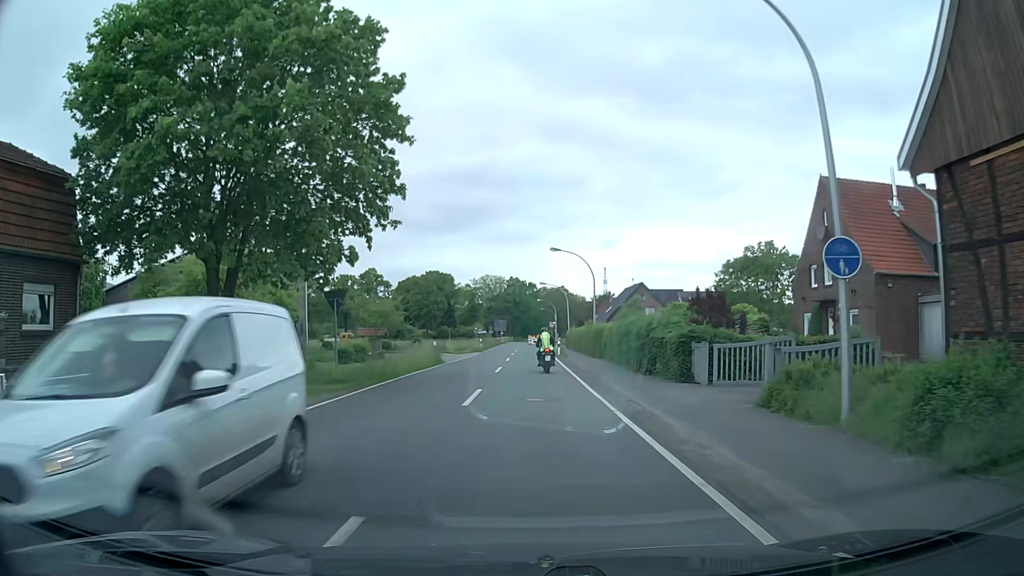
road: secondary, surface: asphalt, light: Day
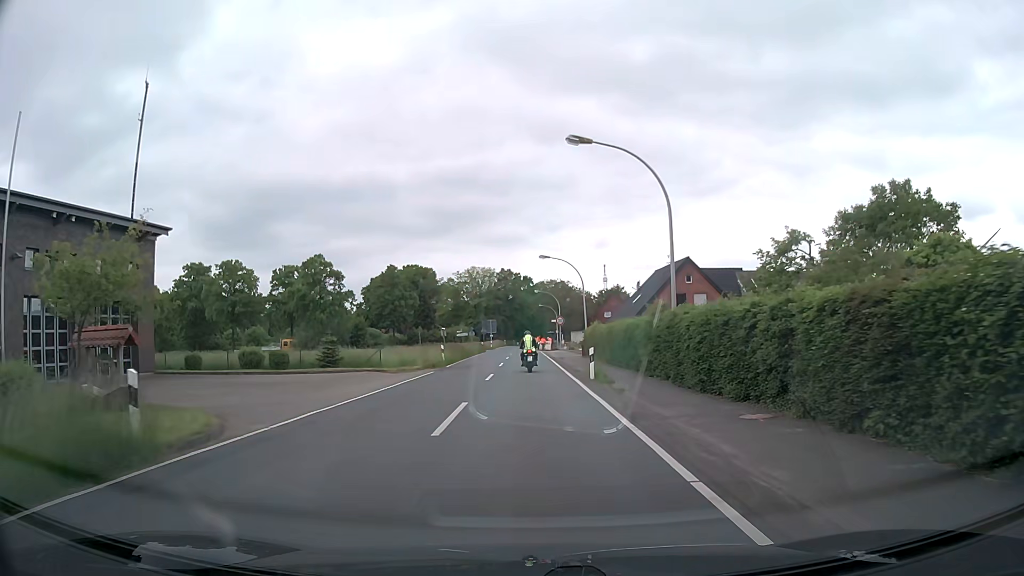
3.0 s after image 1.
(0.0, +27.6) m; 0°
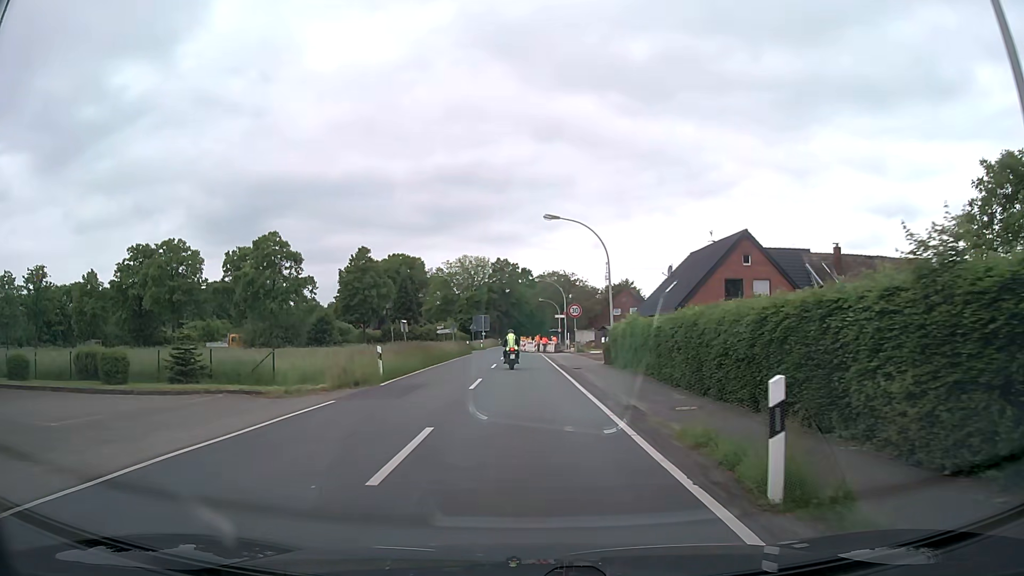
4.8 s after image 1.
(0.0, +16.3) m; 0°
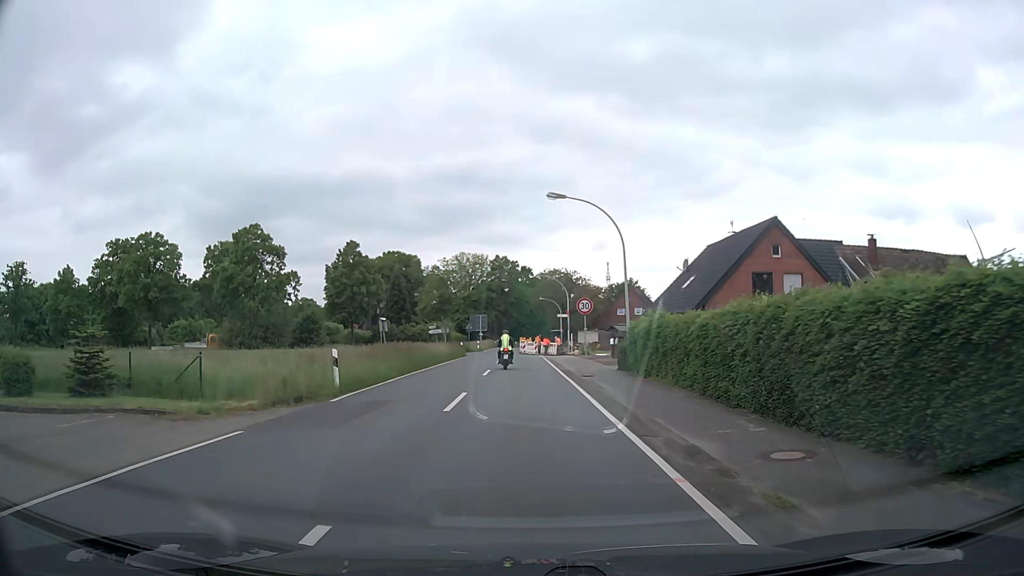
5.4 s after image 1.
(0.0, +5.4) m; 0°
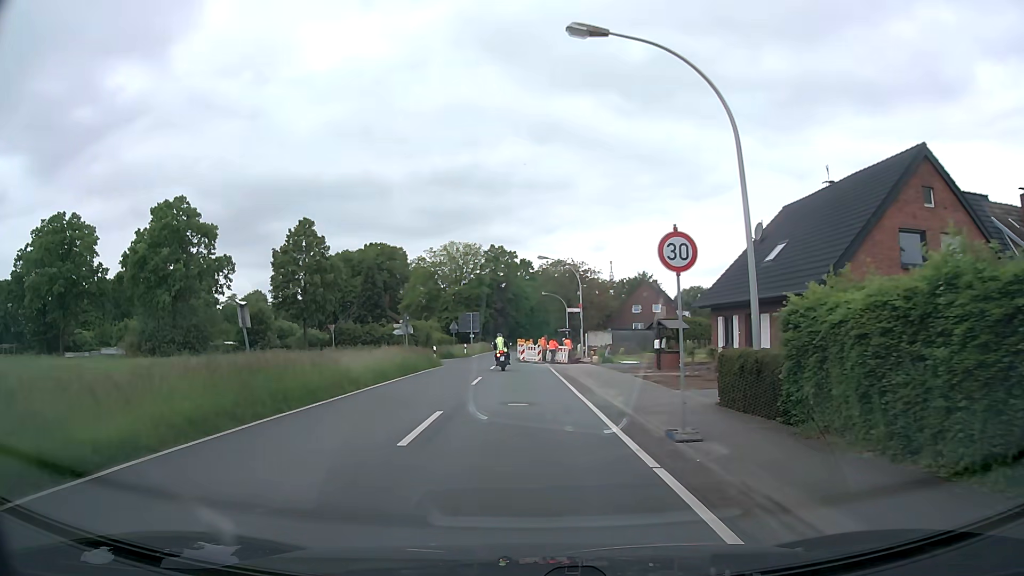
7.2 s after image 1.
(0.0, +16.2) m; +1°
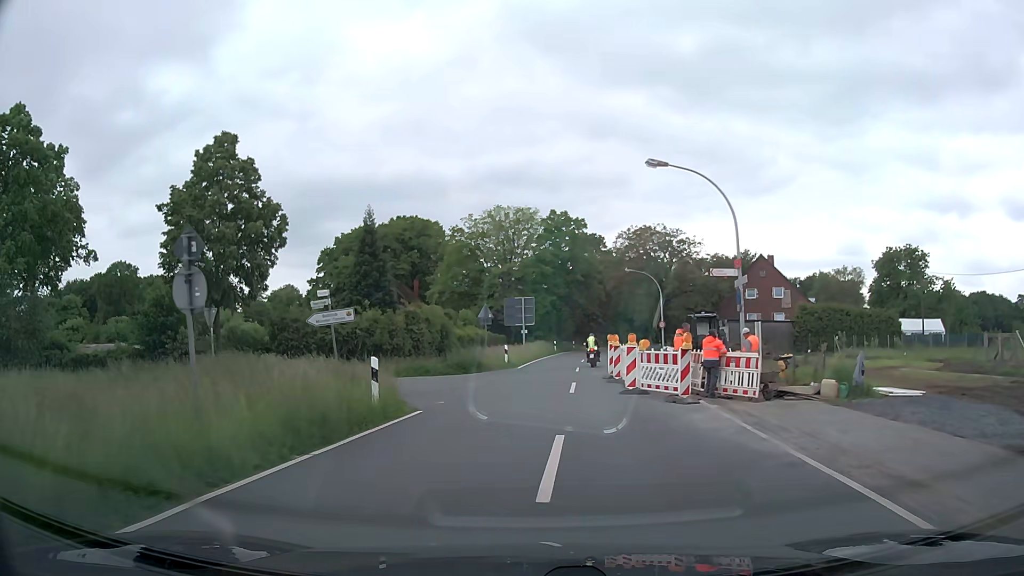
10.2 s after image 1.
(-1.4, +26.9) m; -6°
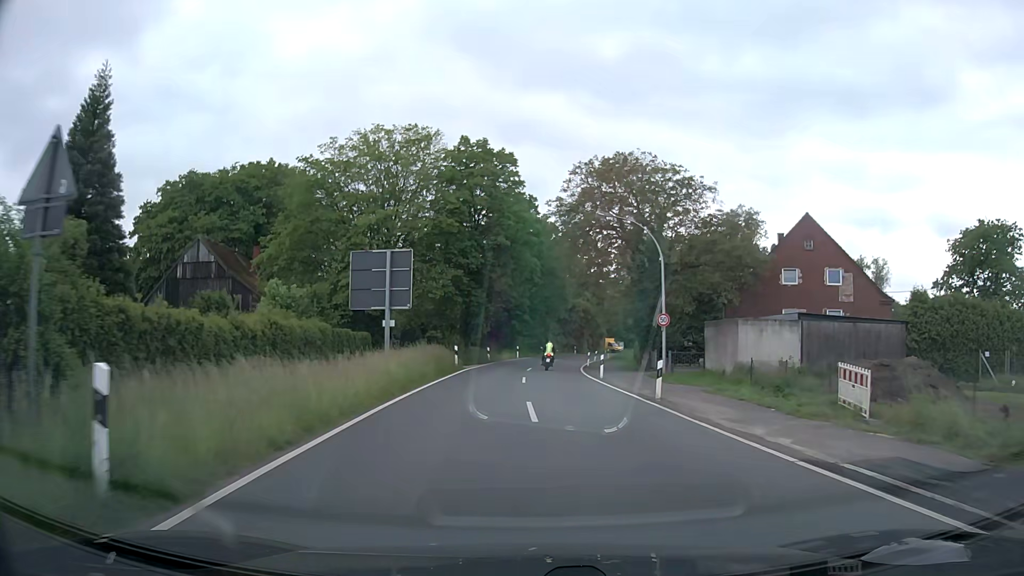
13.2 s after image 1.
(+1.4, +30.0) m; +8°
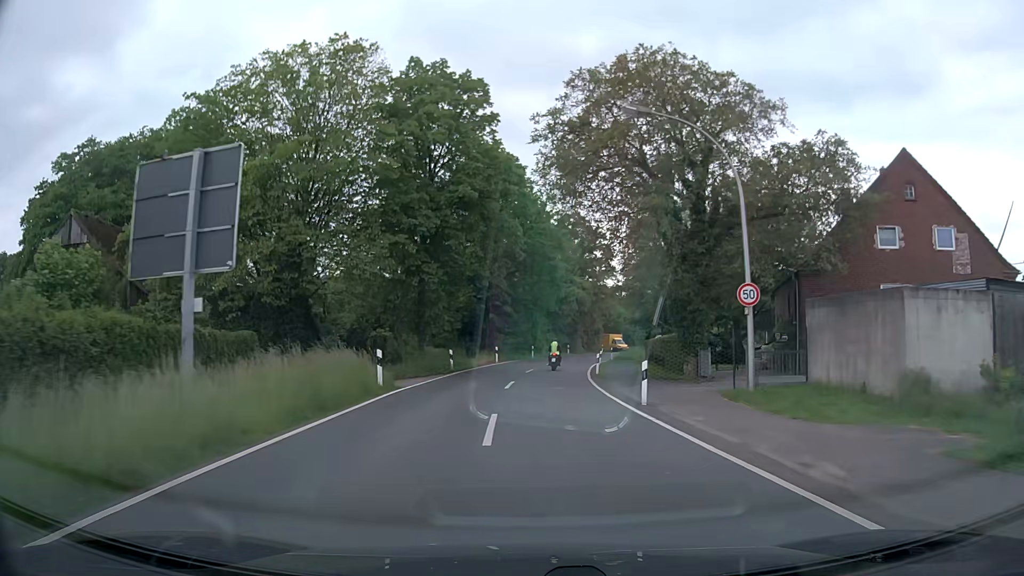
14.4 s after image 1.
(+0.1, +14.8) m; +1°
(0, +10) (0, +20) (+1, +30) (+2, +40) (+3, +50) (+5, +60) (+8, +69) (+11, +79) (+15, +88) (+19, +97) m
